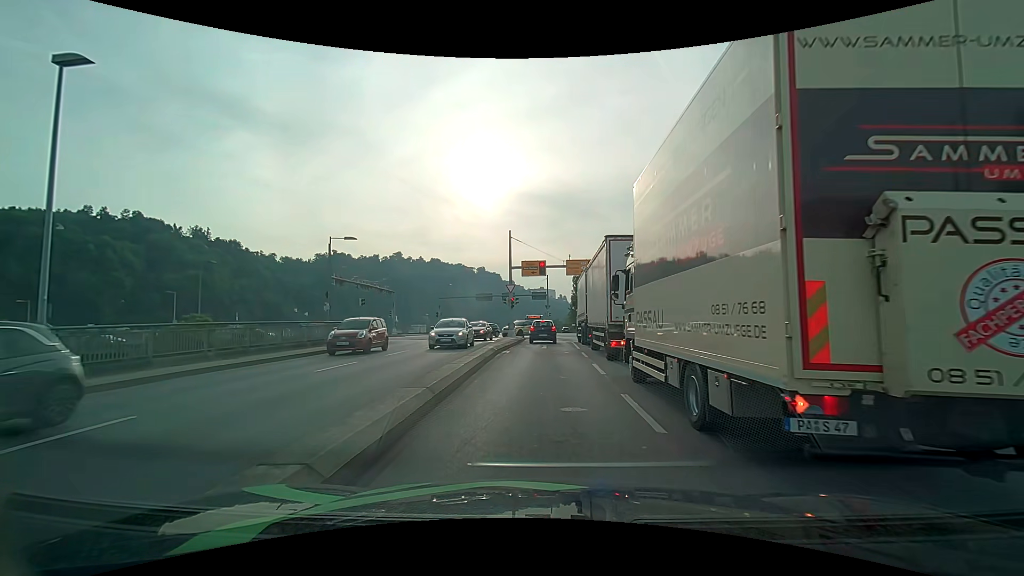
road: primary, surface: asphalt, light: Day
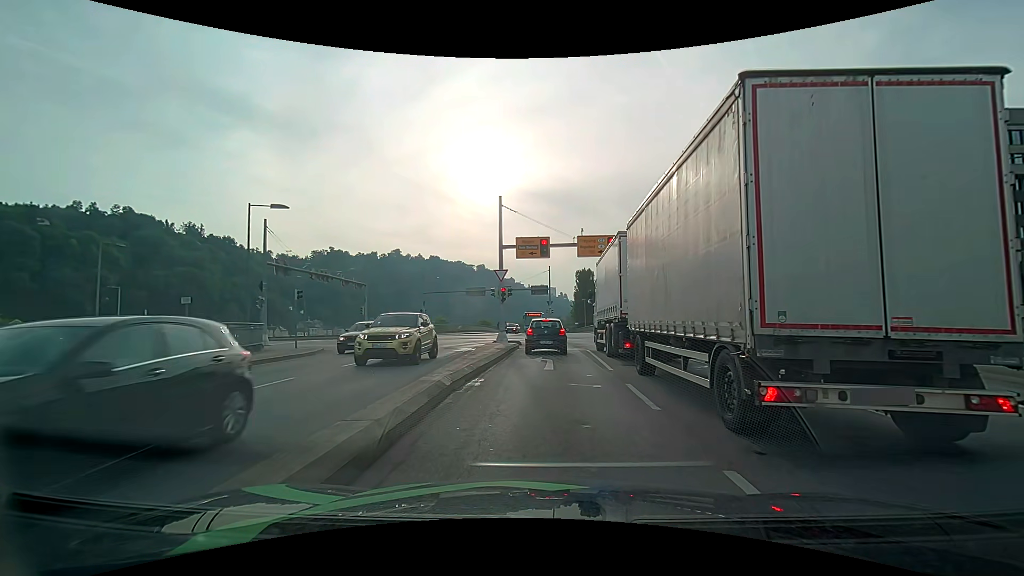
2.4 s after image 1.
(0.0, +10.3) m; 0°
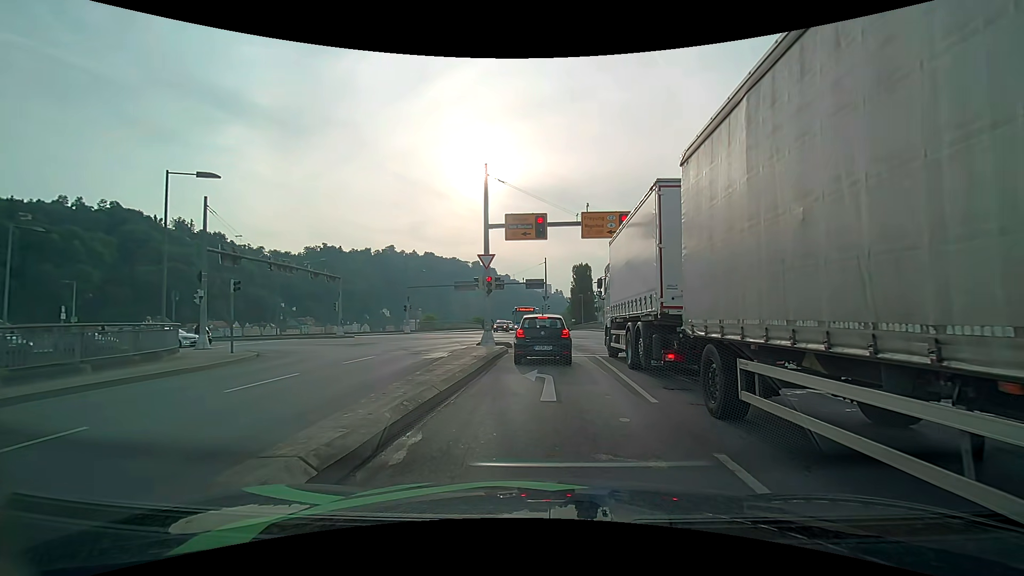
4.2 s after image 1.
(0.0, +5.4) m; 0°
